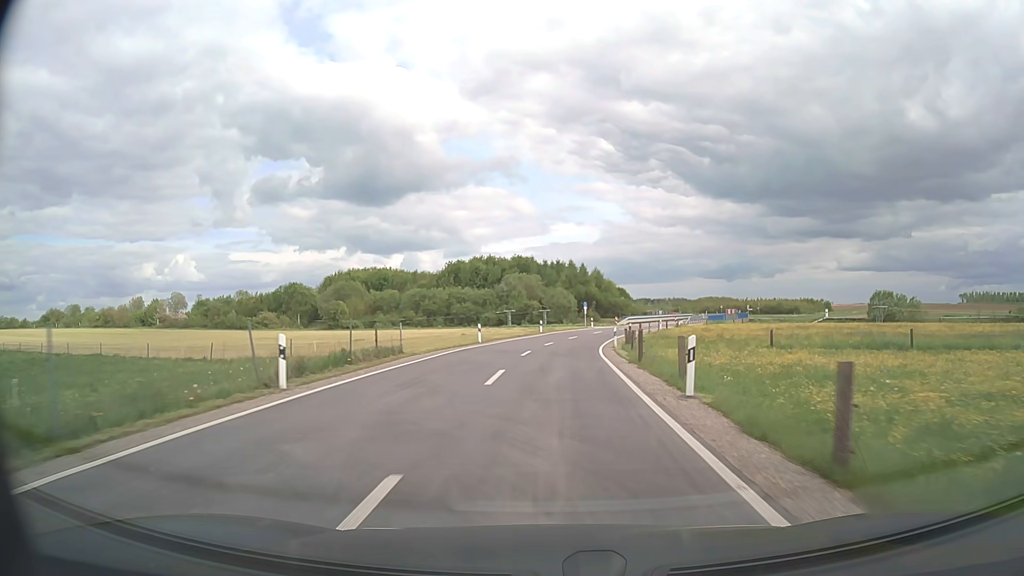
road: unclassified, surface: asphalt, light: Day
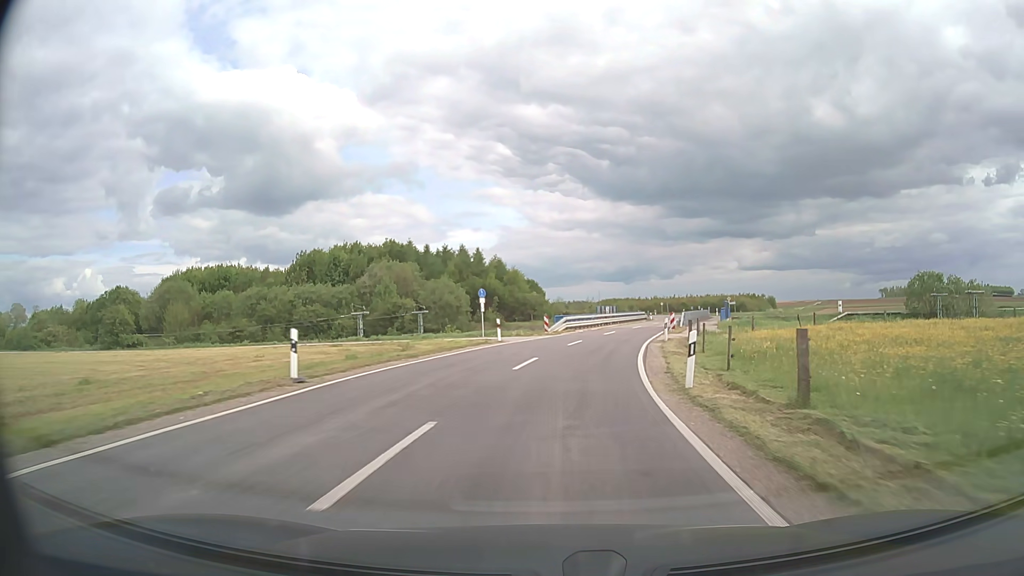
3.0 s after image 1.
(+2.3, +45.1) m; +9°
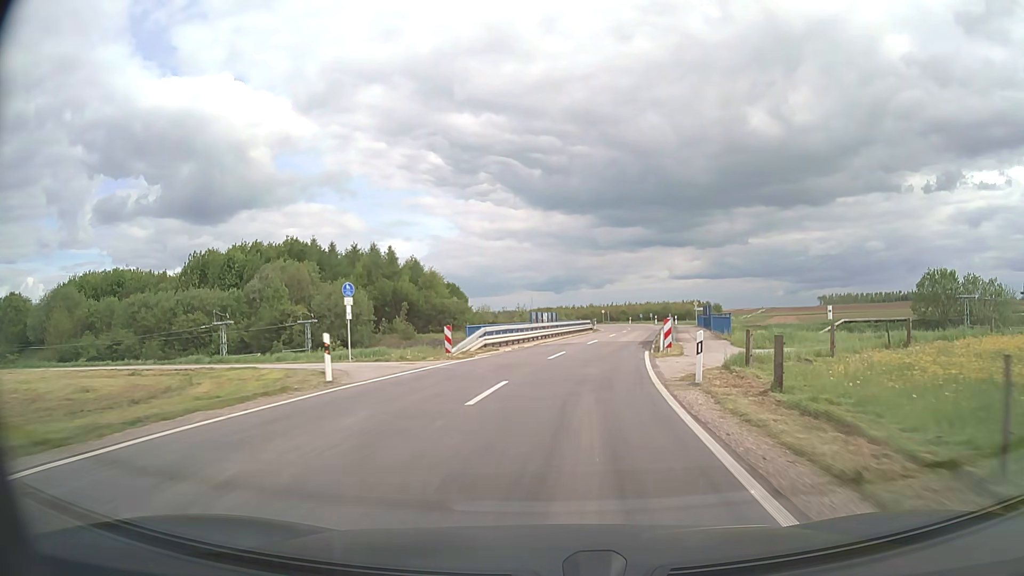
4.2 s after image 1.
(+0.9, +18.0) m; +6°
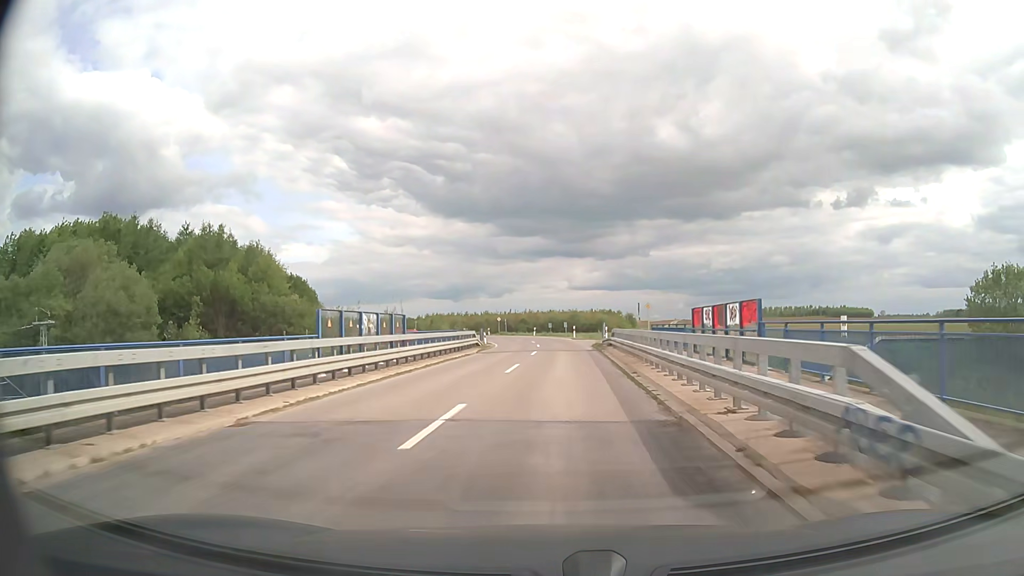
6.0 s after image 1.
(+2.3, +27.3) m; +8°
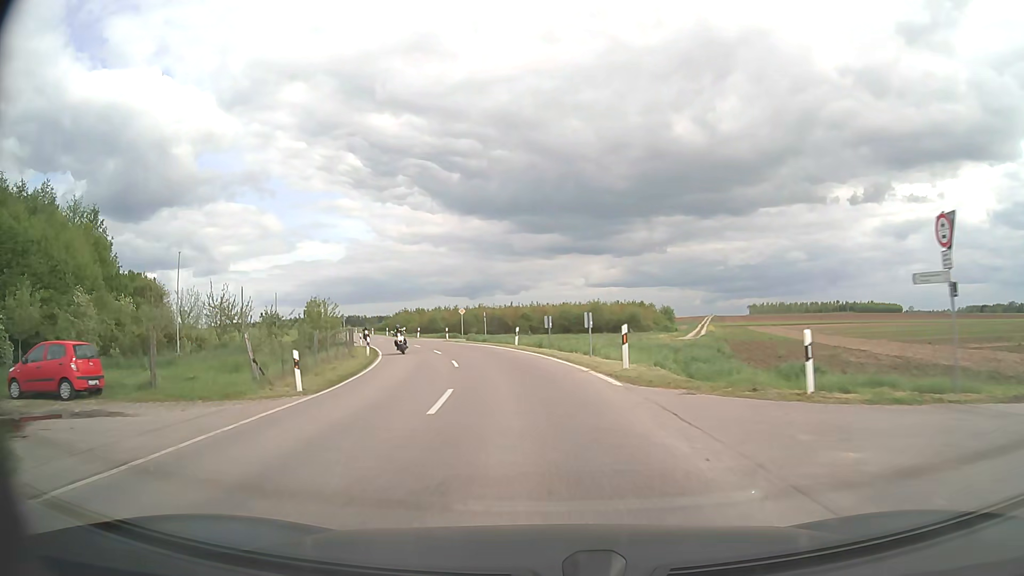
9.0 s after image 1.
(+1.2, +45.4) m; -1°
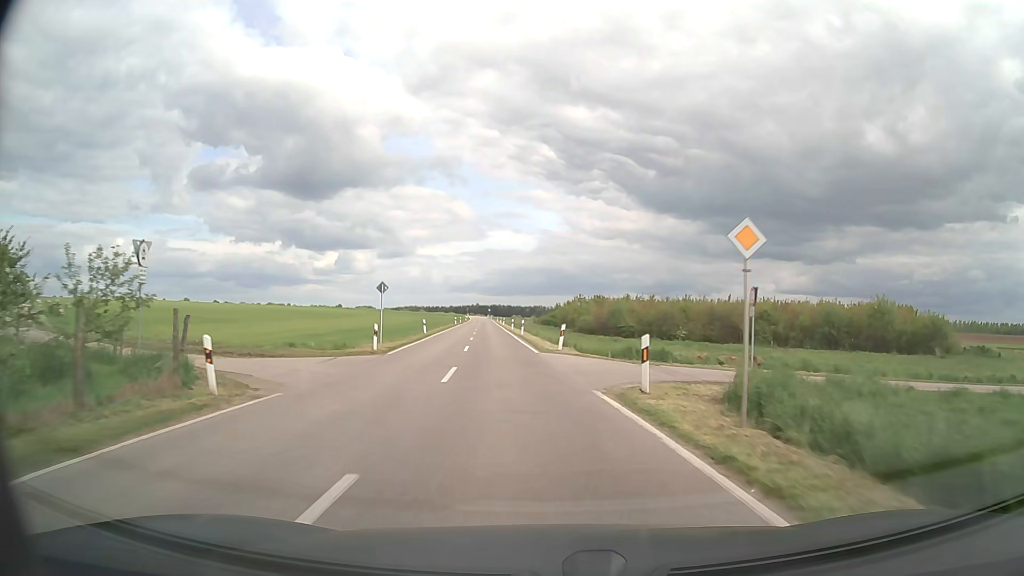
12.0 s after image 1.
(-6.5, +44.8) m; -16°
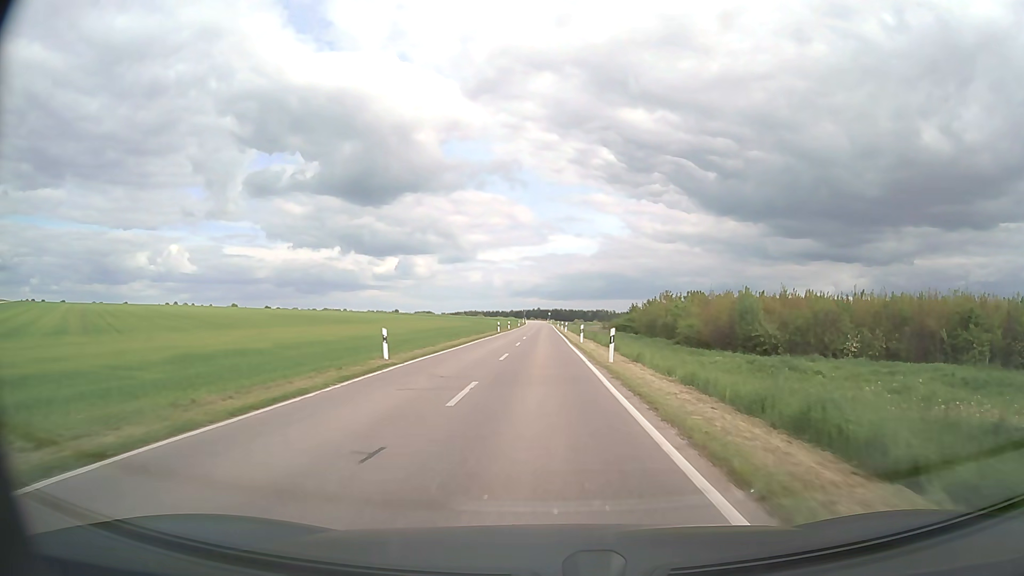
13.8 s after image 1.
(-1.8, +28.2) m; -5°
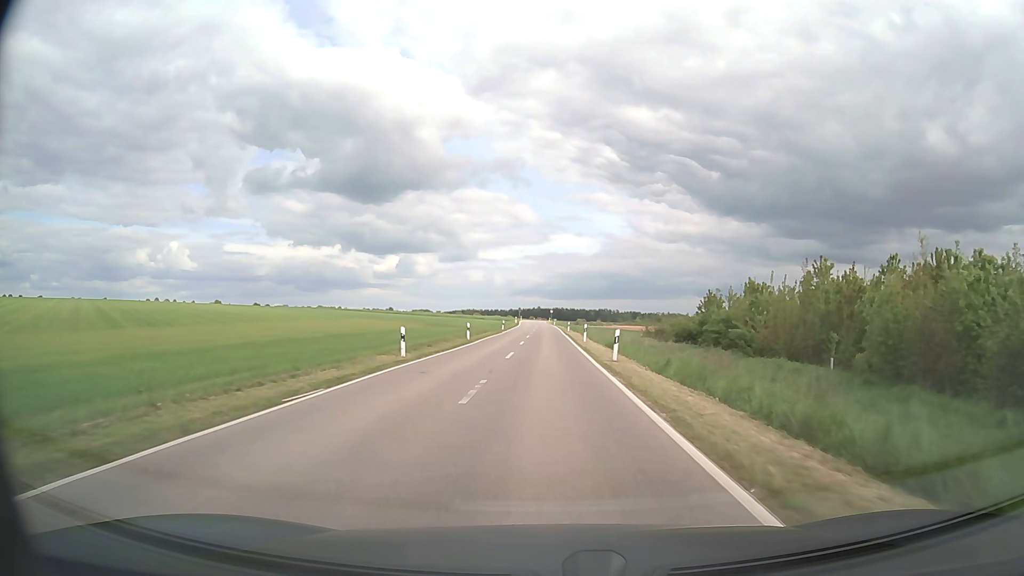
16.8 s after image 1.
(-0.2, +48.9) m; 0°
